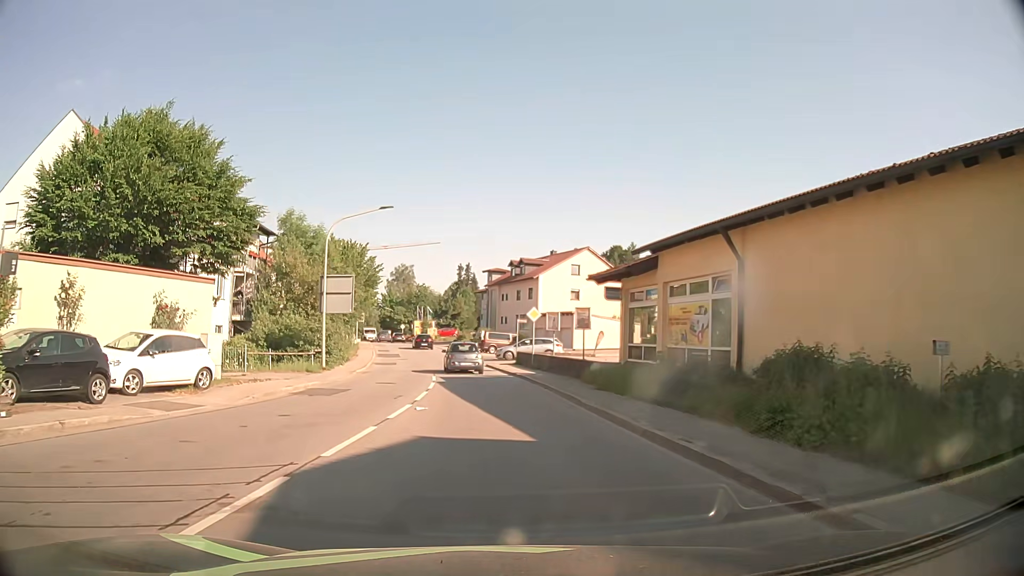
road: secondary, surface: asphalt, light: Day
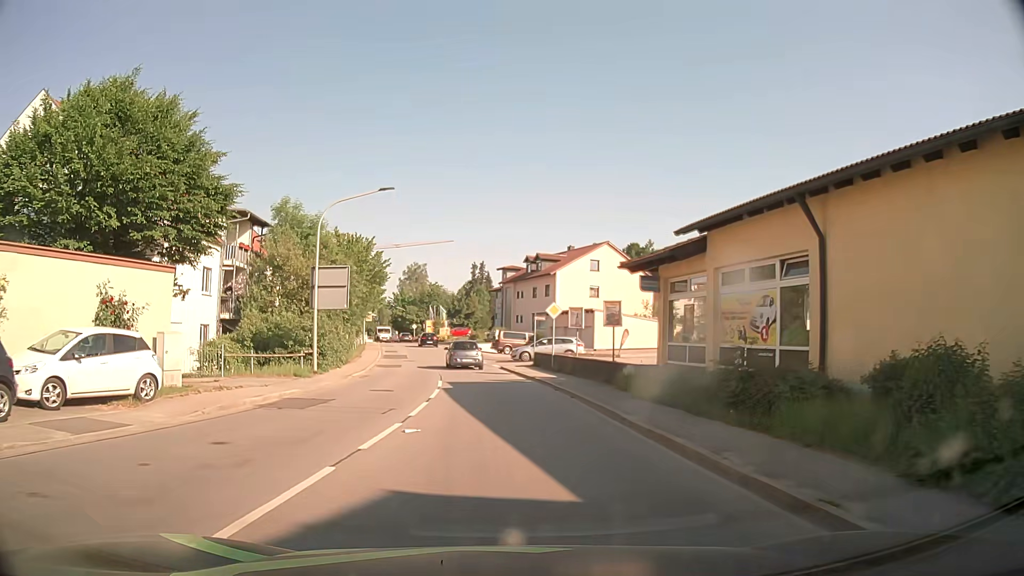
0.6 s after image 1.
(0.0, +3.9) m; 0°
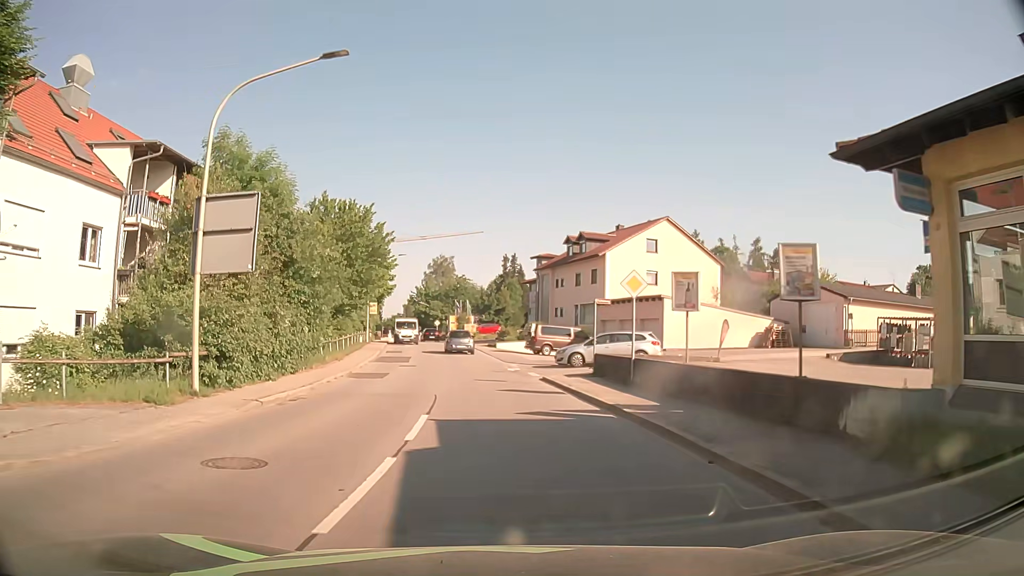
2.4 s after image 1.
(-0.5, +13.4) m; -3°
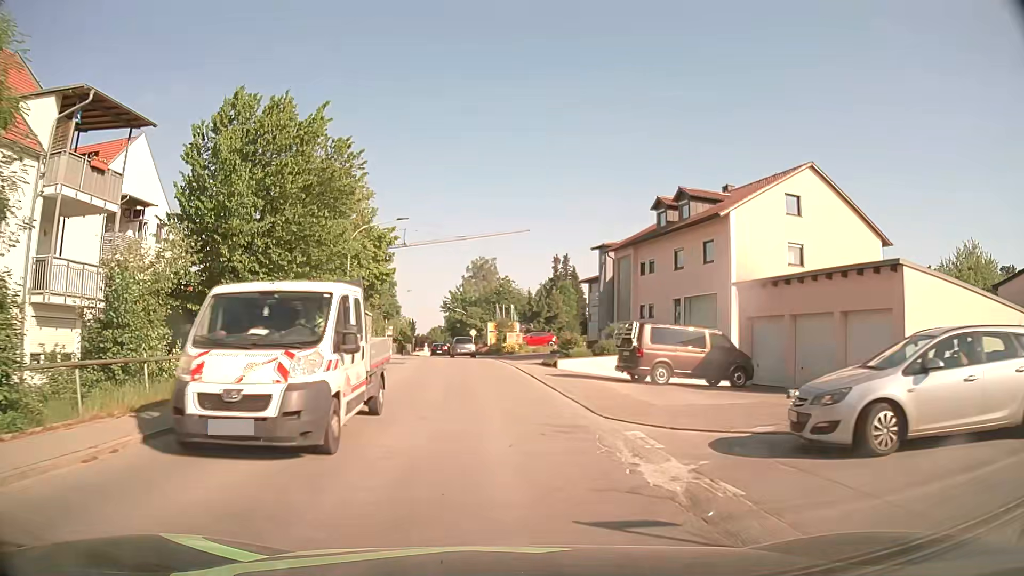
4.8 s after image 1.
(-0.7, +21.5) m; -4°
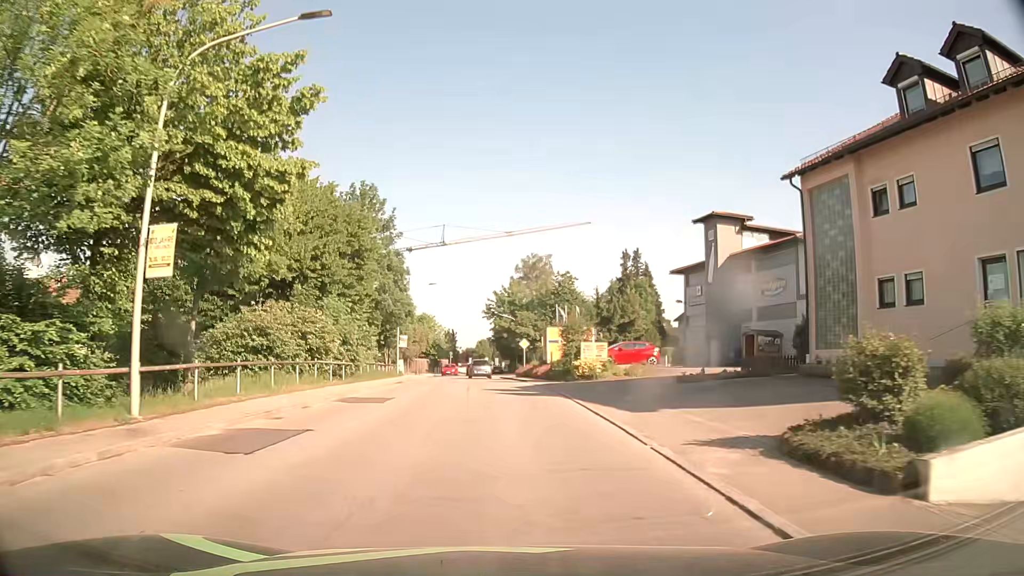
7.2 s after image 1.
(-1.0, +24.2) m; -4°
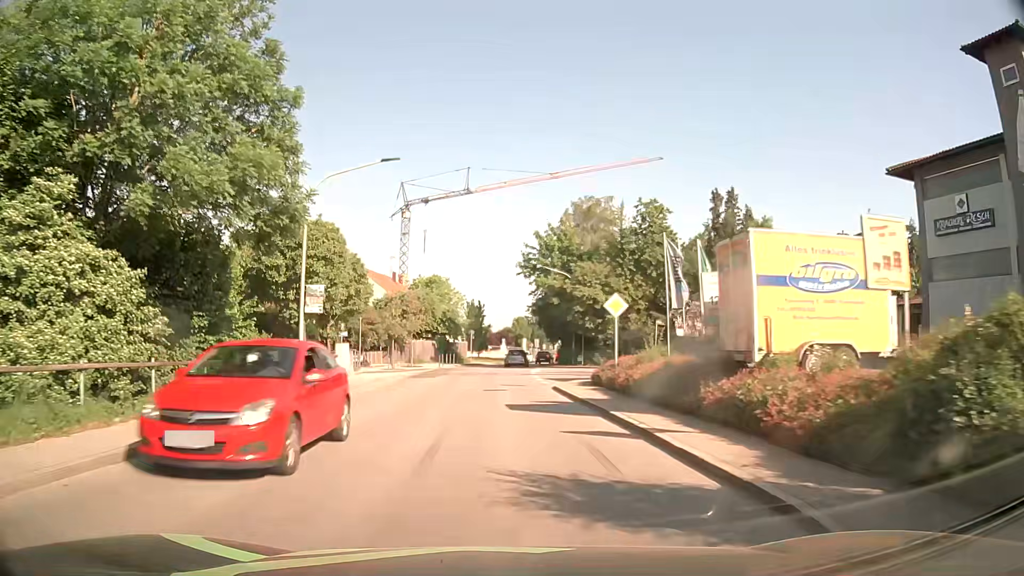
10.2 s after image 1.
(-1.0, +32.5) m; -3°
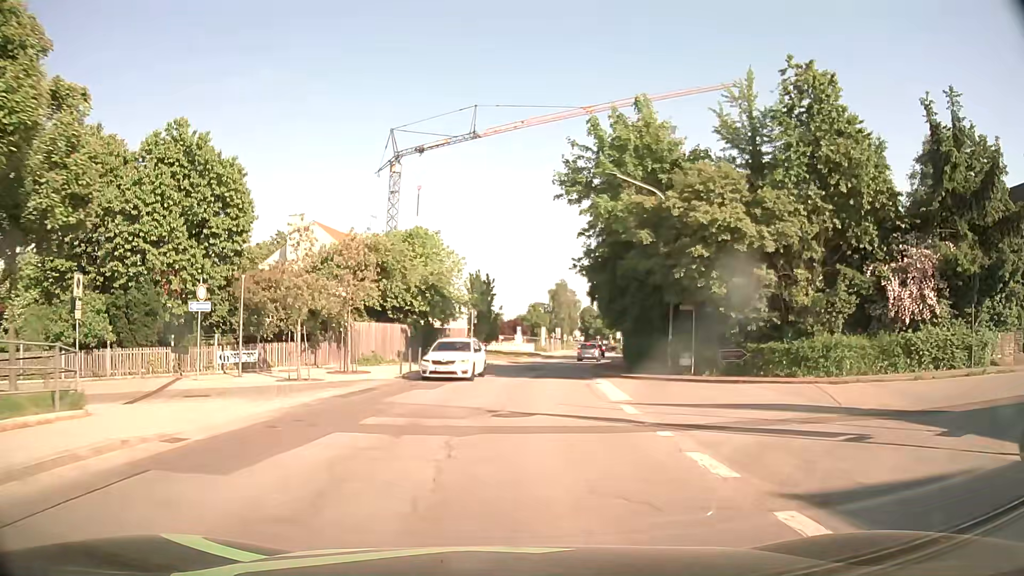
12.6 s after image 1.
(-0.9, +25.6) m; -2°
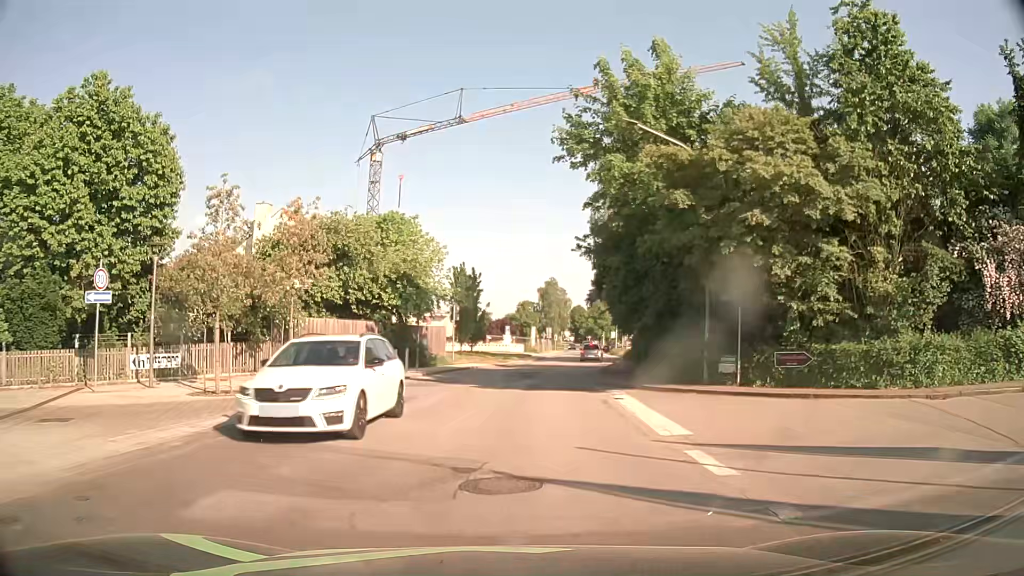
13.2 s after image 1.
(0.0, +6.0) m; +1°
(0, +10) (+1, +20) (+2, +30) (+4, +40) (+6, +50) (+7, +59) (+9, +69) (+10, +79) (+11, +89) (+13, +99) m
